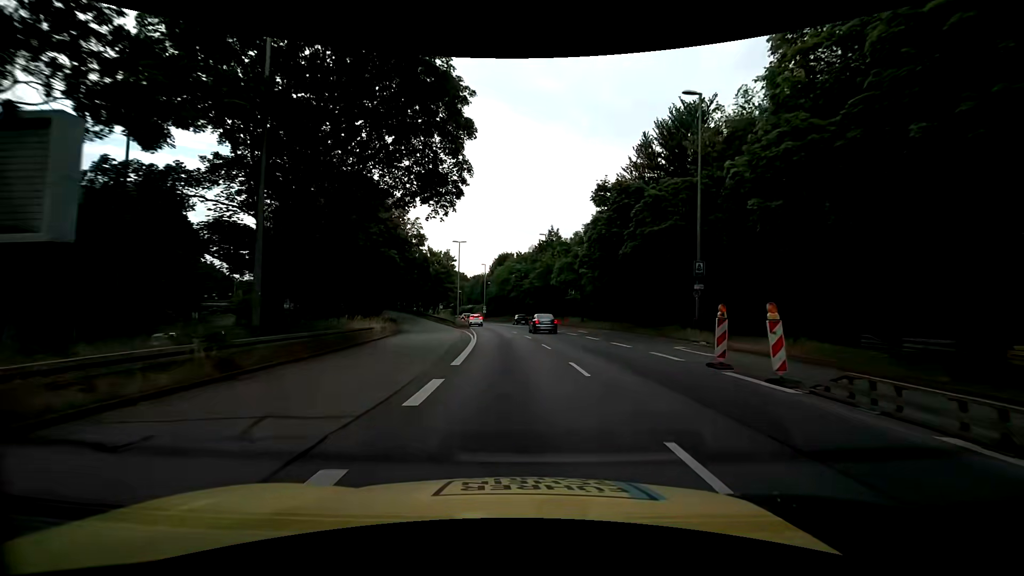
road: trunk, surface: asphalt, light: Day
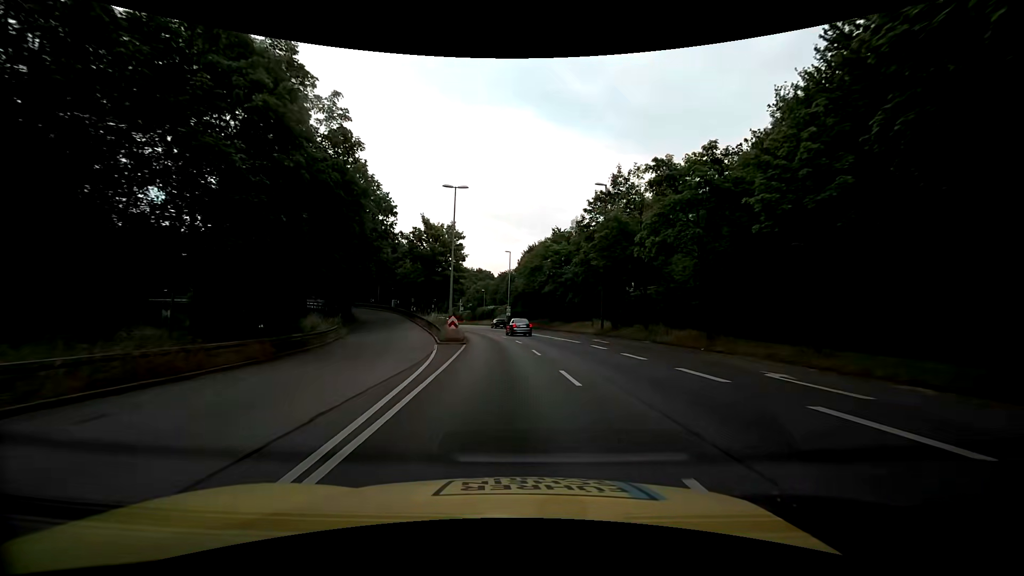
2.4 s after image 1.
(-1.0, +27.6) m; -3°
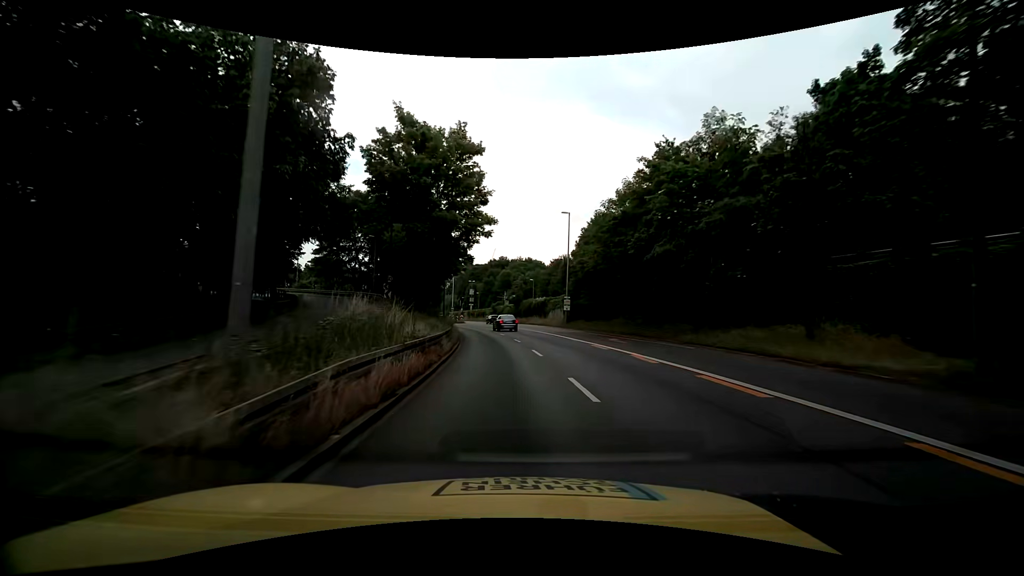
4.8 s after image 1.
(-1.5, +29.3) m; -6°
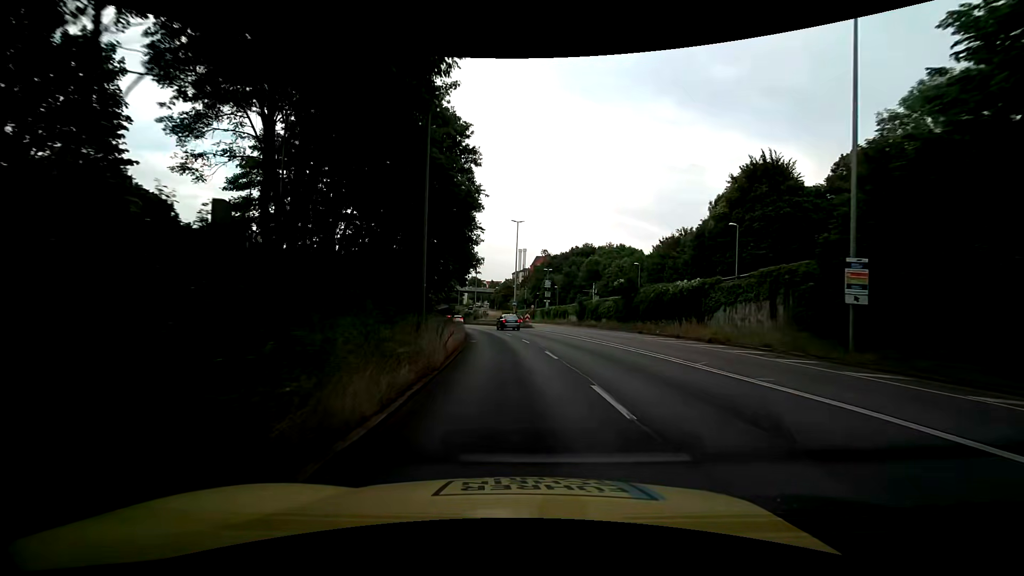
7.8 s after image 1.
(-2.8, +37.3) m; -10°
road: trunk_link
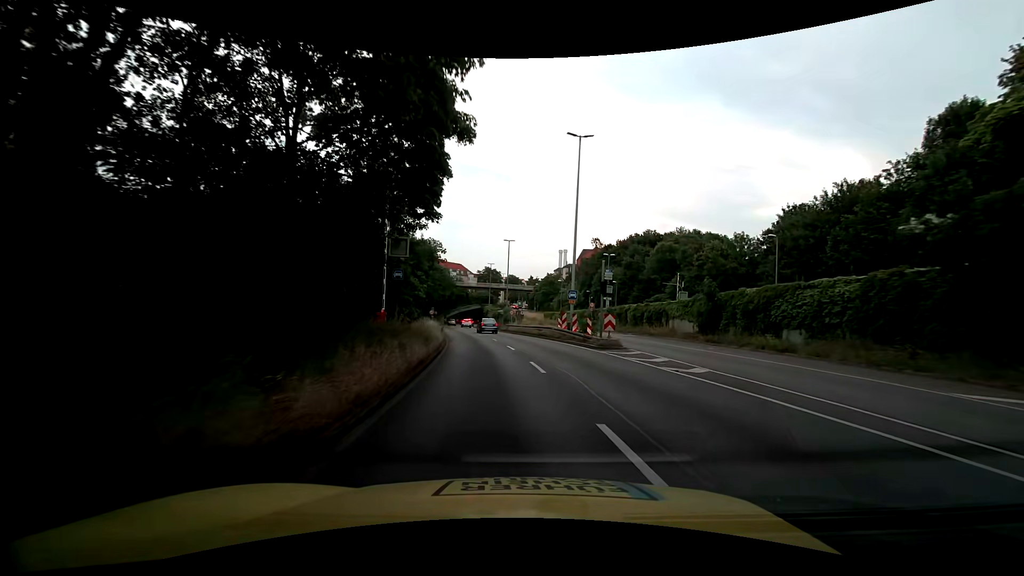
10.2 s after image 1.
(-1.2, +30.2) m; -4°
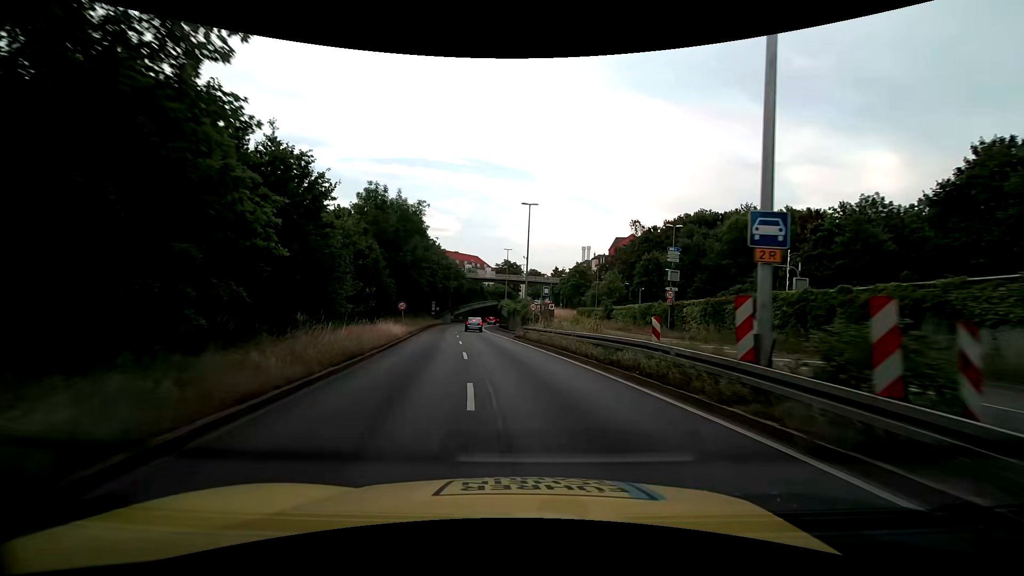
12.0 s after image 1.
(-0.3, +23.1) m; -2°
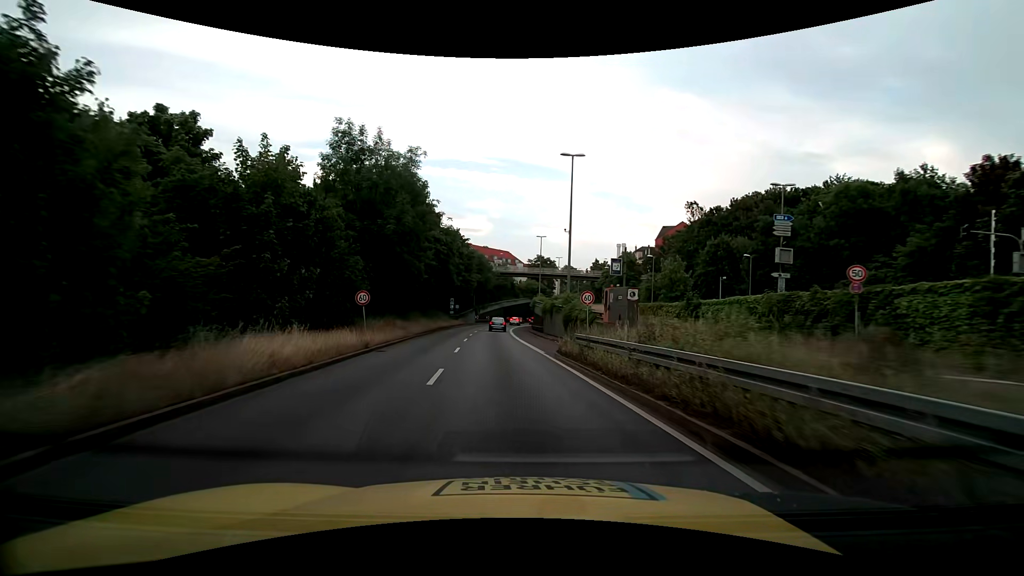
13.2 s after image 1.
(-0.5, +15.4) m; -4°
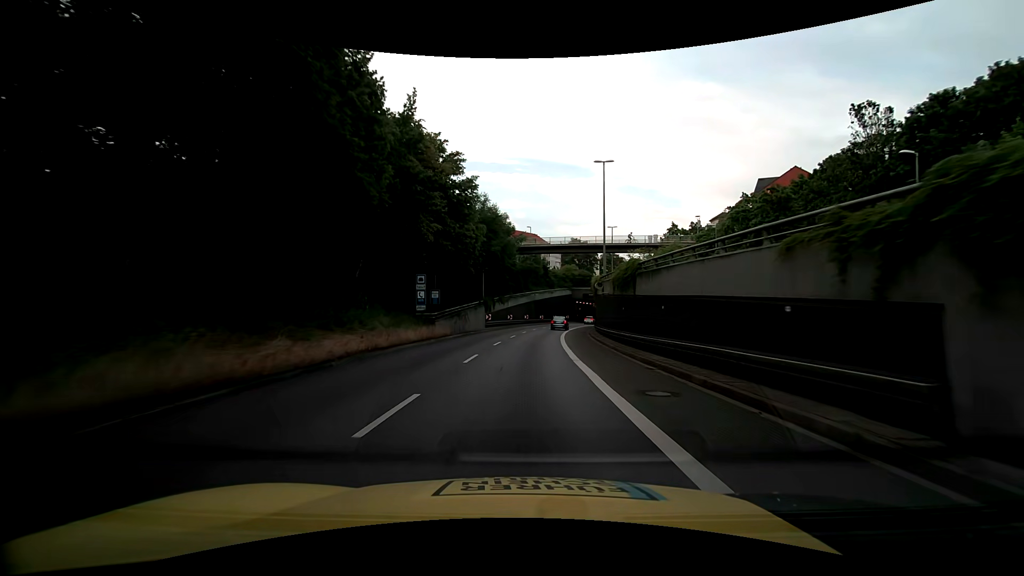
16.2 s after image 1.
(-2.4, +40.4) m; -4°
(0, +10) (0, +20) (+1, +30) (+2, +40) (+3, +50) (+4, +60) (+6, +70) (+8, +79) (+10, +89) (+13, +99) m
